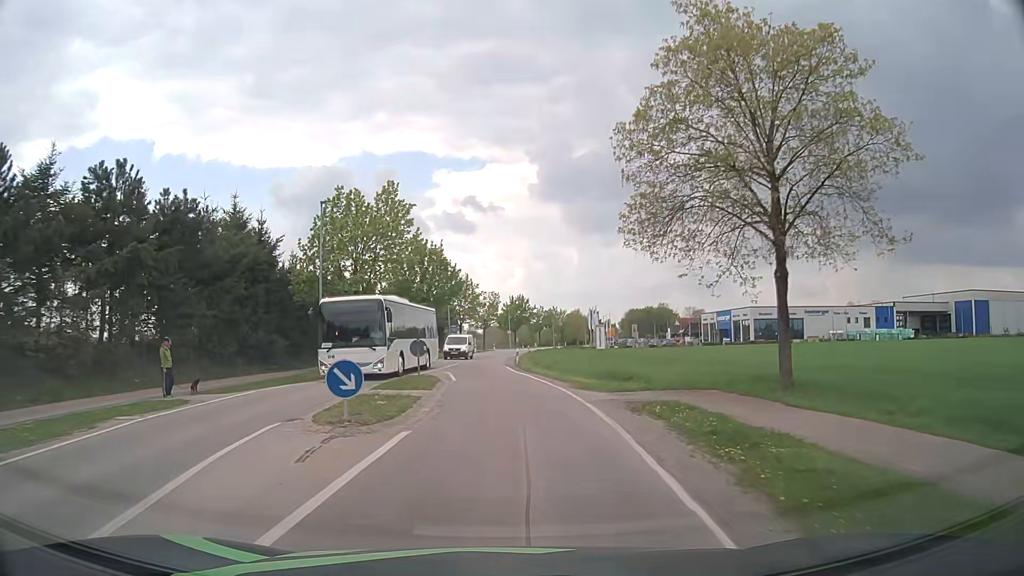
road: tertiary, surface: asphalt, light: Day
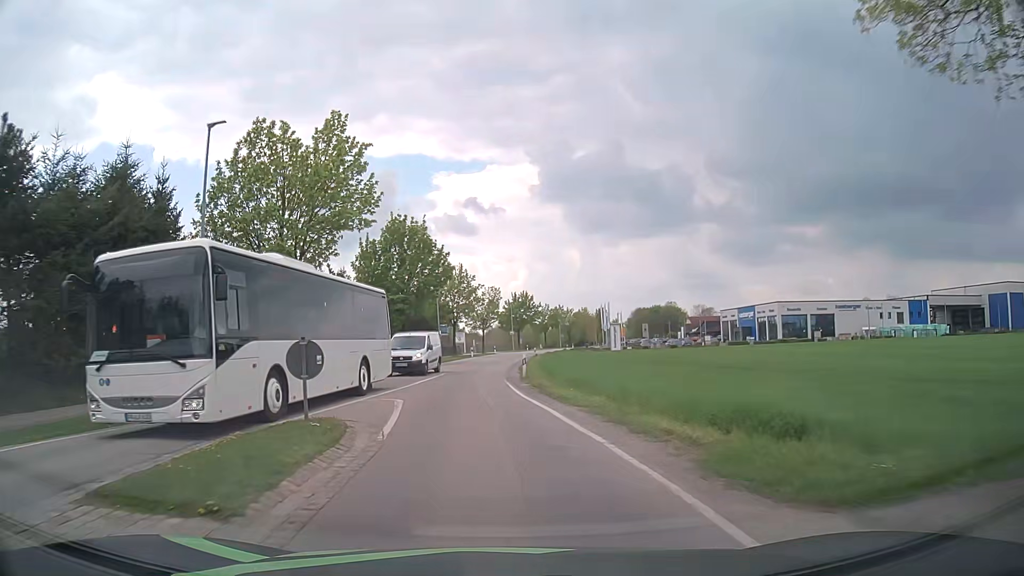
(+0.1, +13.1) m; 0°
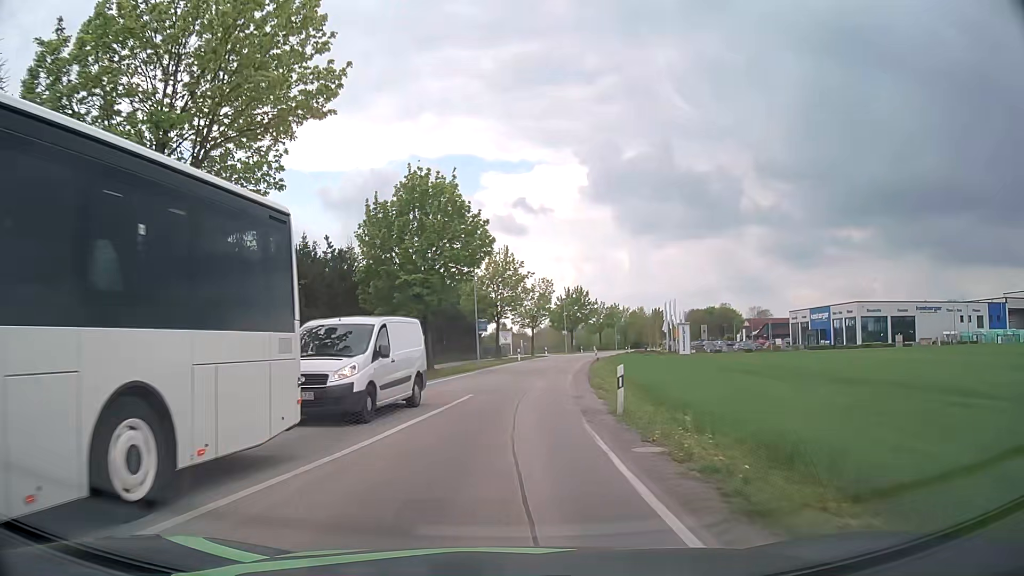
(-0.5, +12.8) m; -5°
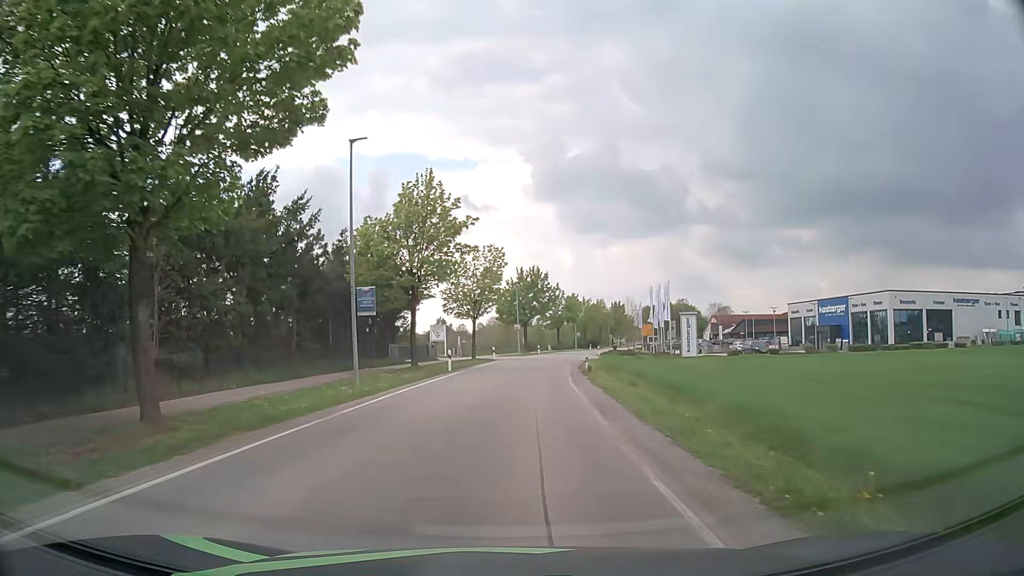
(+0.9, +25.4) m; +5°
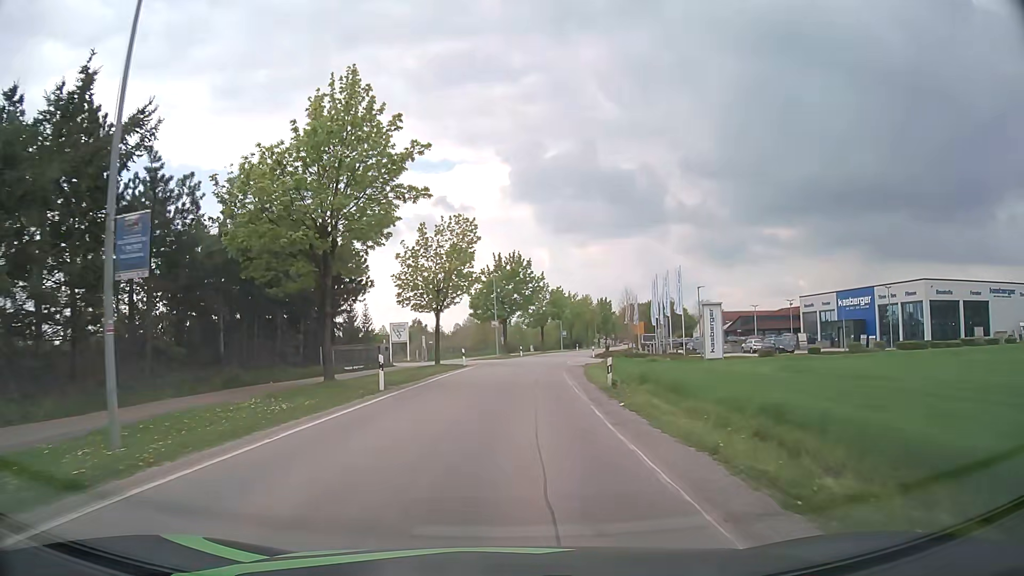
(+0.2, +13.2) m; +2°
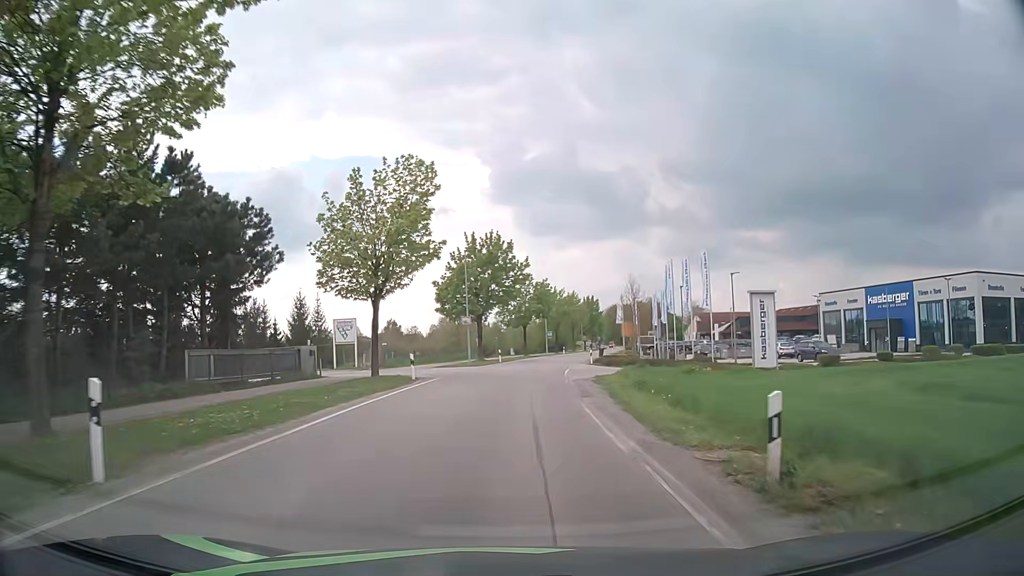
(+0.2, +13.6) m; +2°
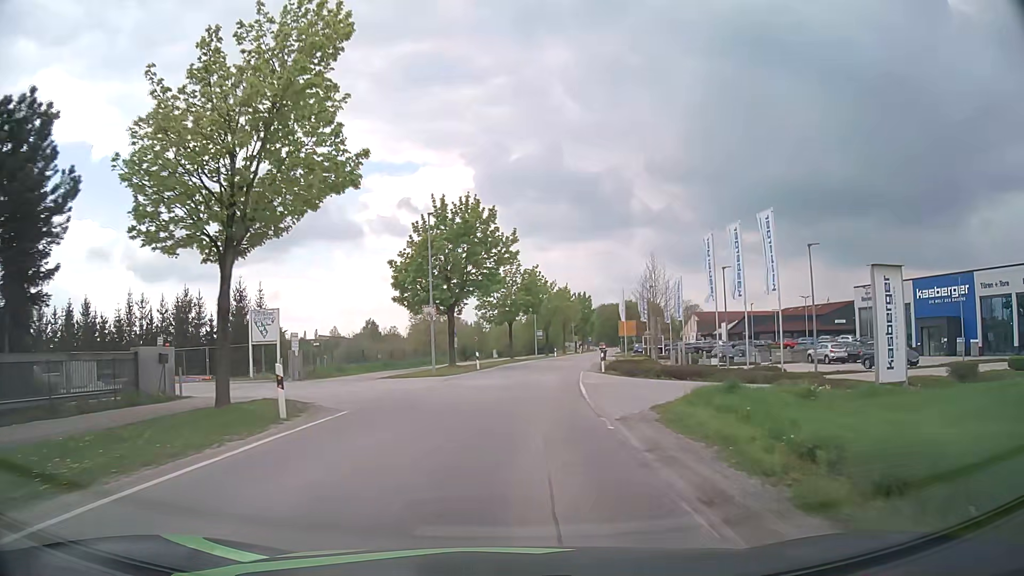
(+0.1, +13.9) m; +1°
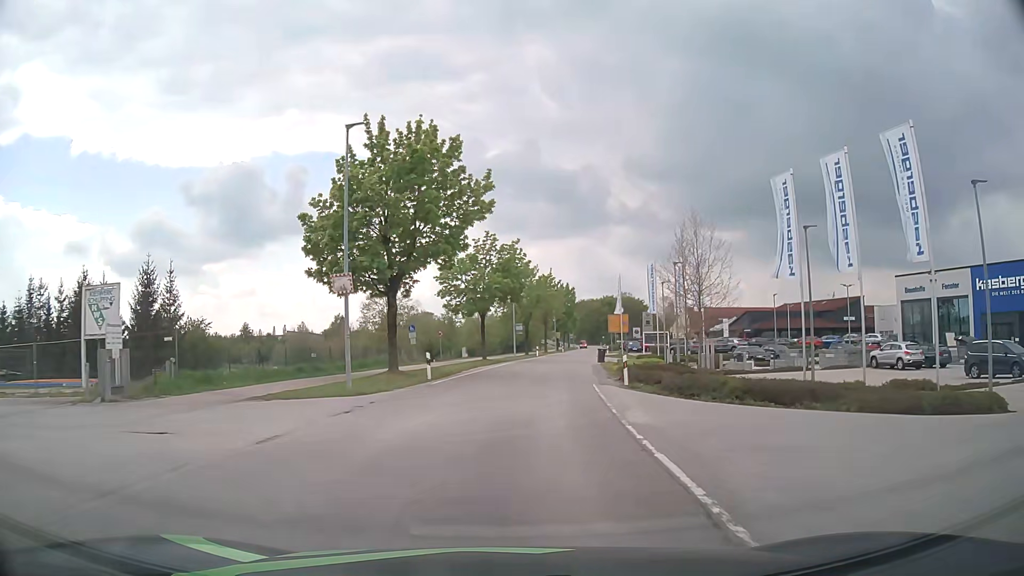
(+0.2, +13.9) m; +2°
(0, +10) (+1, +20) (+2, +30) (+3, +40) (+4, +50) (+6, +60) (+8, +70) (+9, +79) (+11, +89) (+12, +99) m
